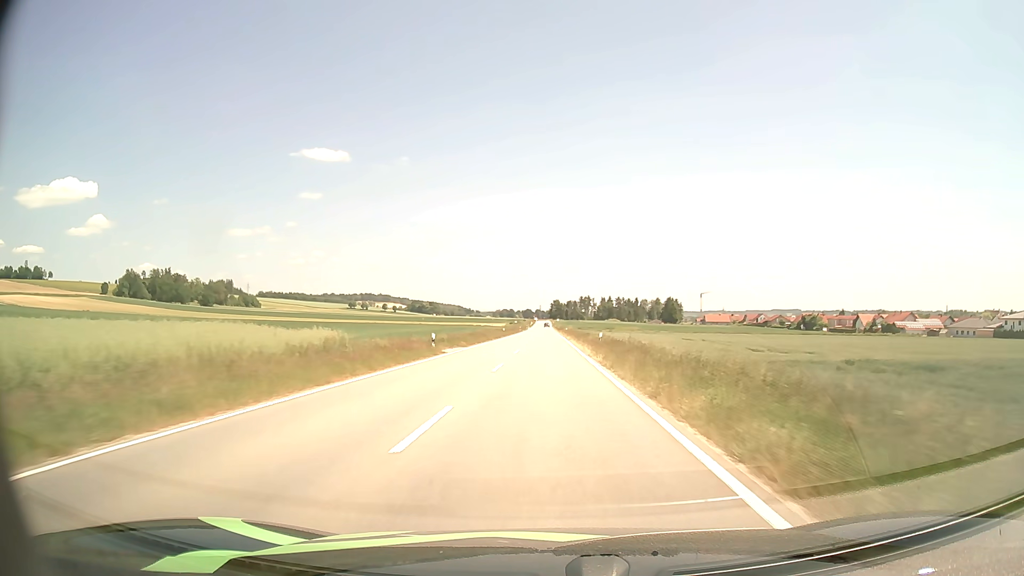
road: tertiary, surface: asphalt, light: Day
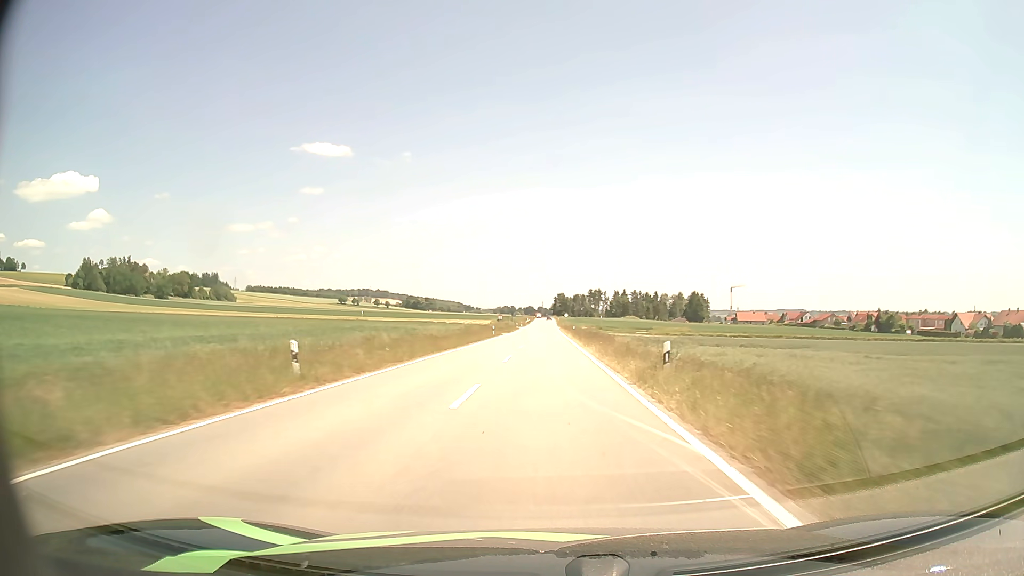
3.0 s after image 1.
(+0.2, +71.3) m; 0°
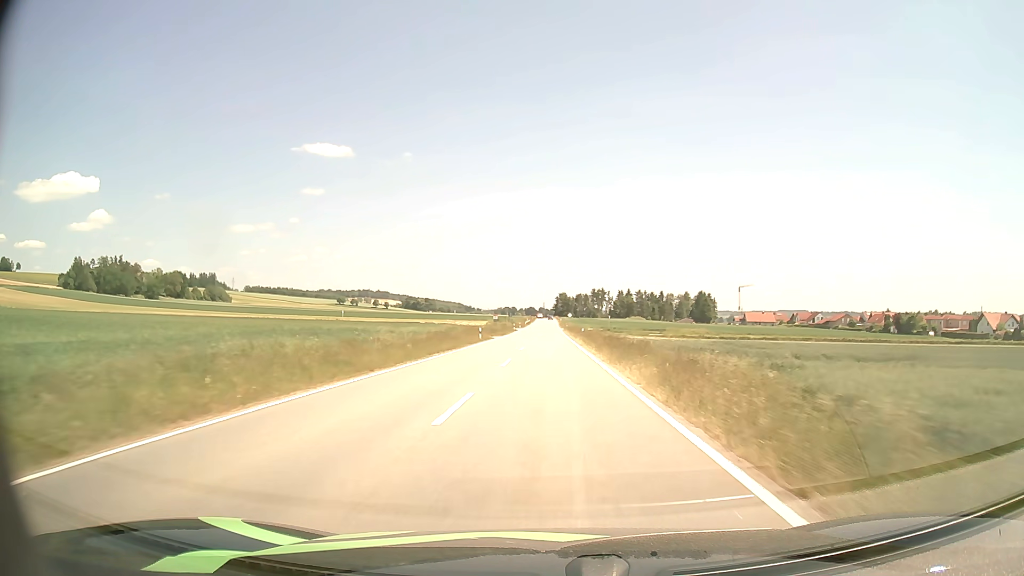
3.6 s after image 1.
(0.0, +14.3) m; 0°
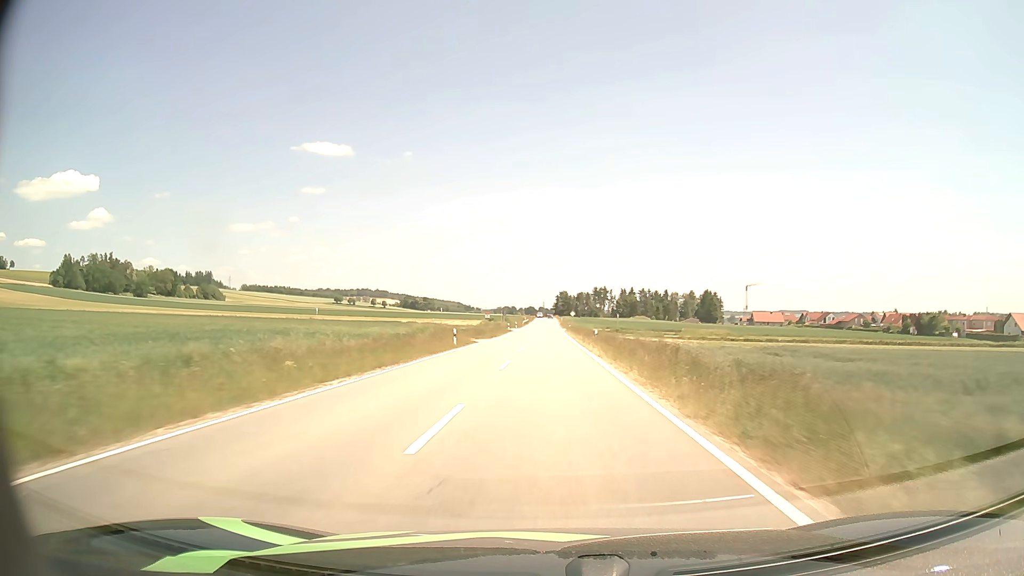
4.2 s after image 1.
(0.0, +14.3) m; 0°
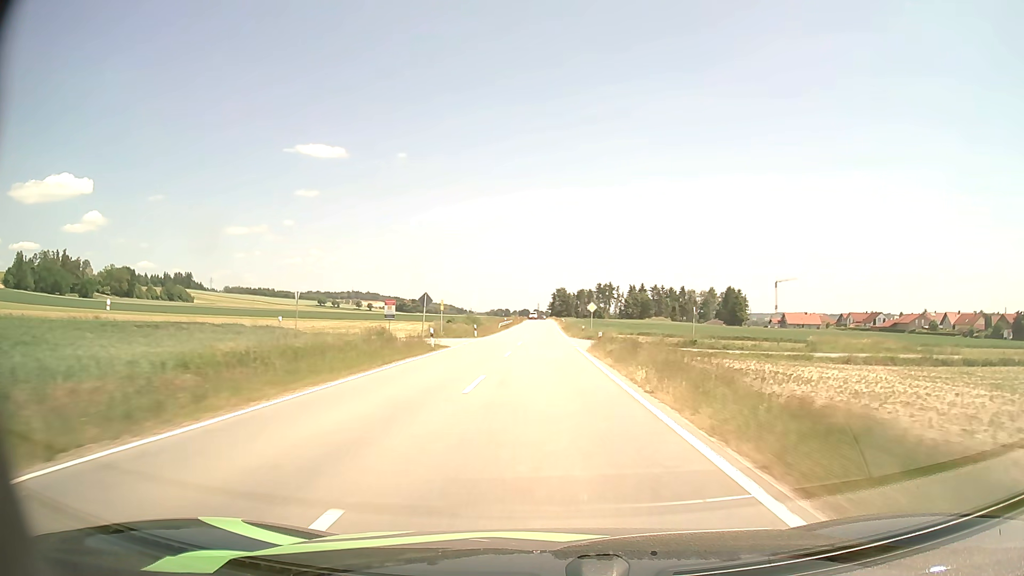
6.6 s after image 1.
(+0.3, +56.2) m; 0°
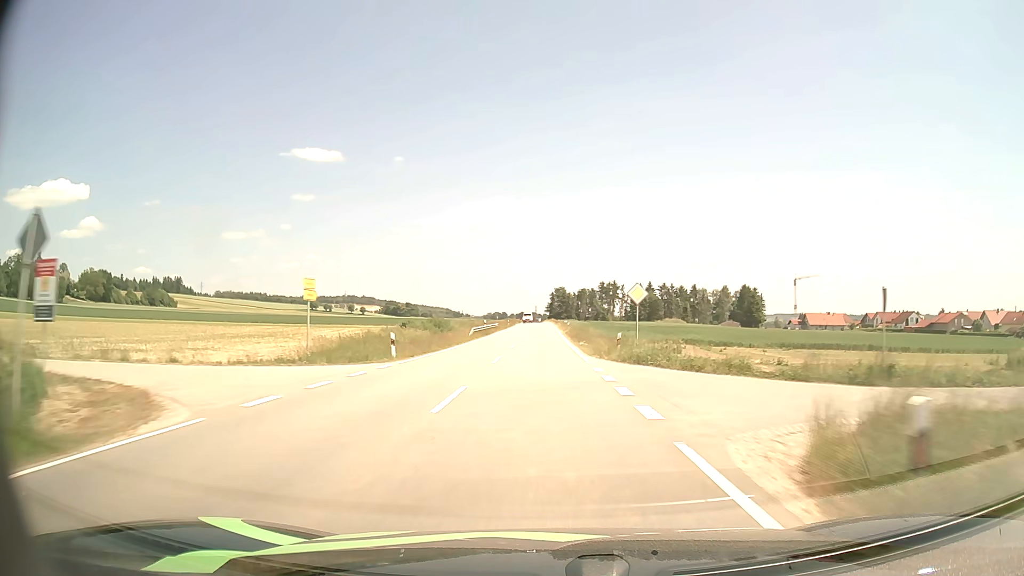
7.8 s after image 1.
(+0.1, +27.9) m; 0°
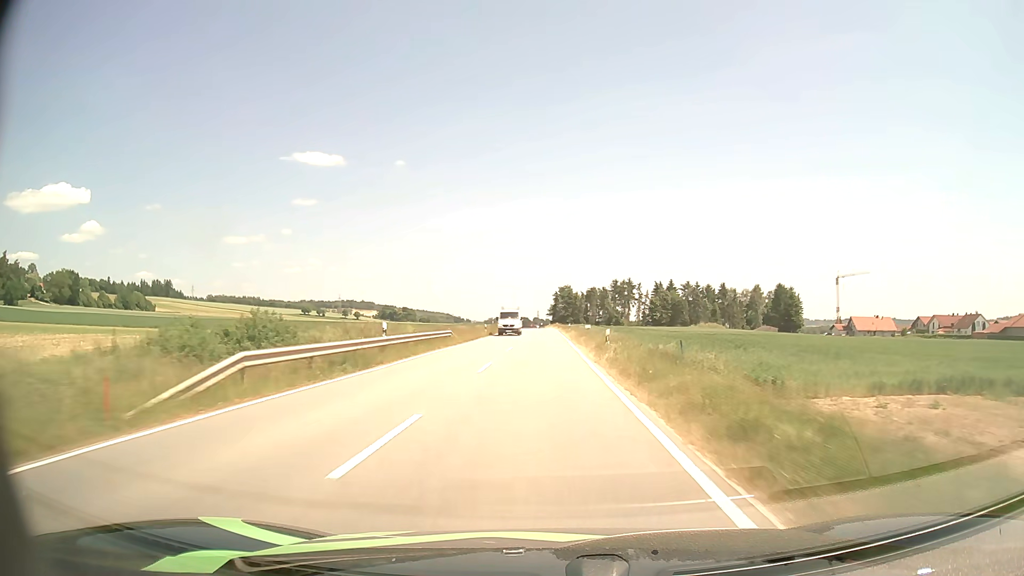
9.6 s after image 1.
(0.0, +41.7) m; 0°
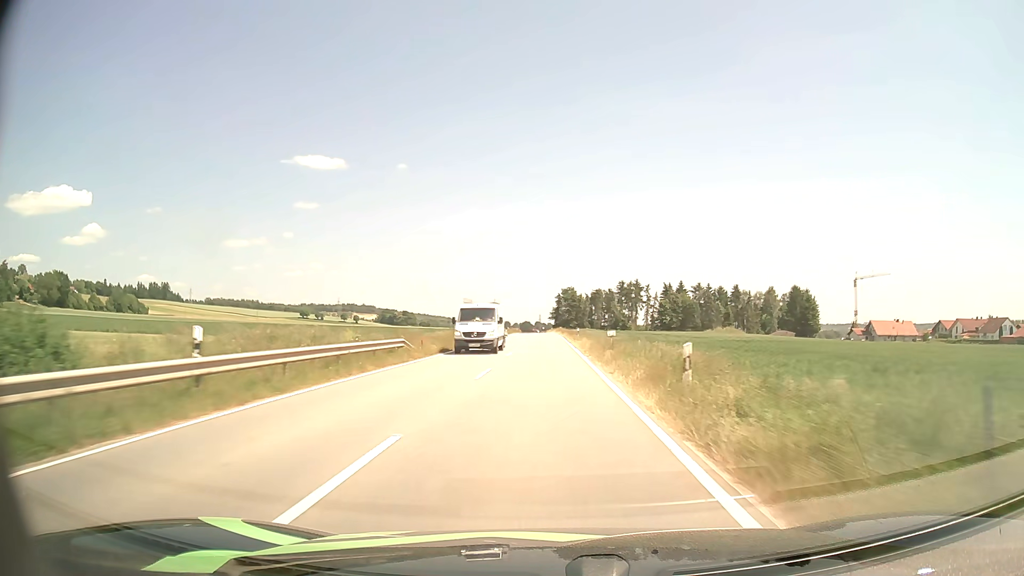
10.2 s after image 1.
(0.0, +14.0) m; 0°
(0, +10) (0, +20) (0, +30) (0, +40) (0, +50) (0, +60) (0, +70) (-1, +80) (-1, +90) (-1, +100) m
